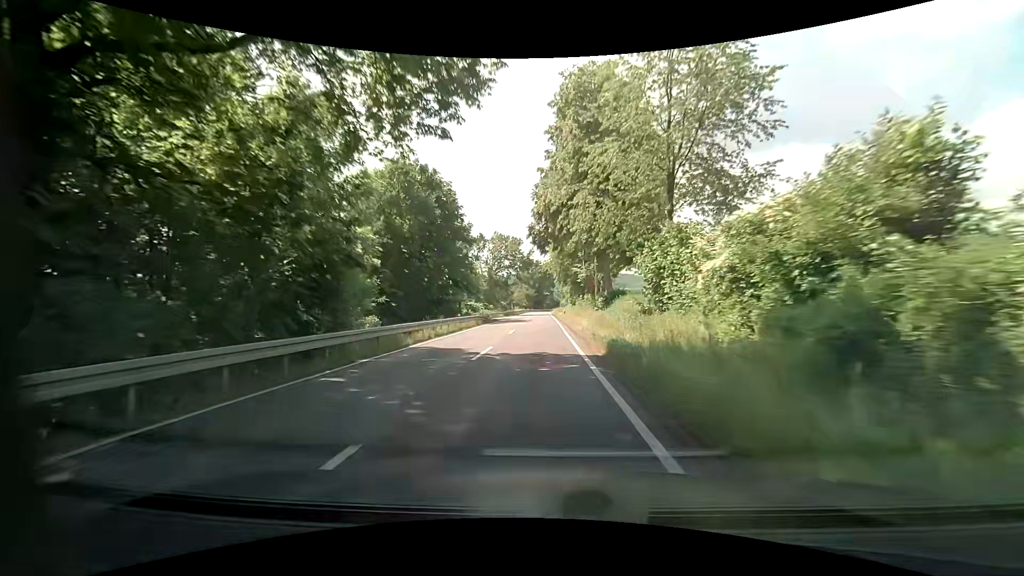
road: secondary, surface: asphalt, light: Day
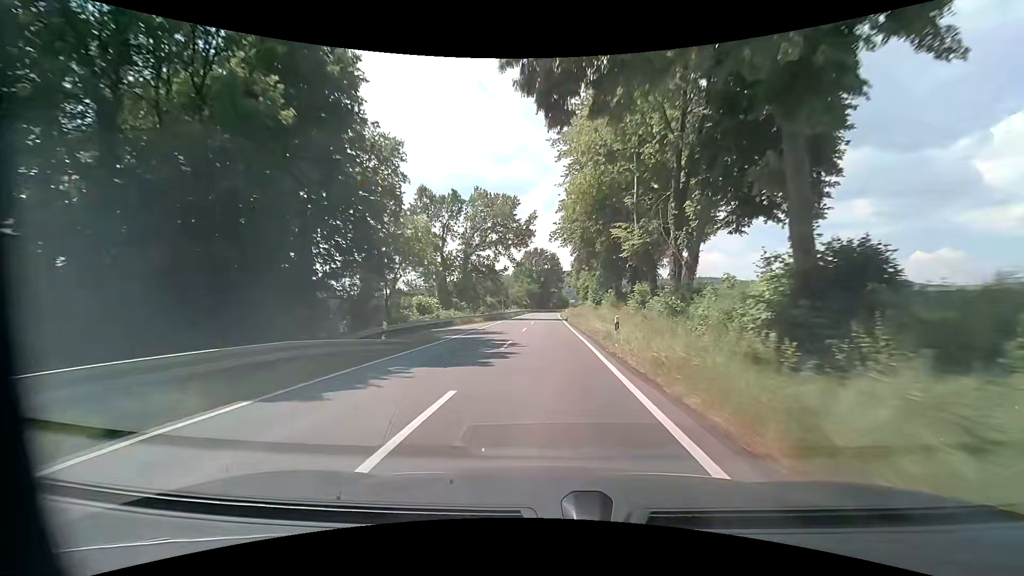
(-0.2, +32.9) m; -1°
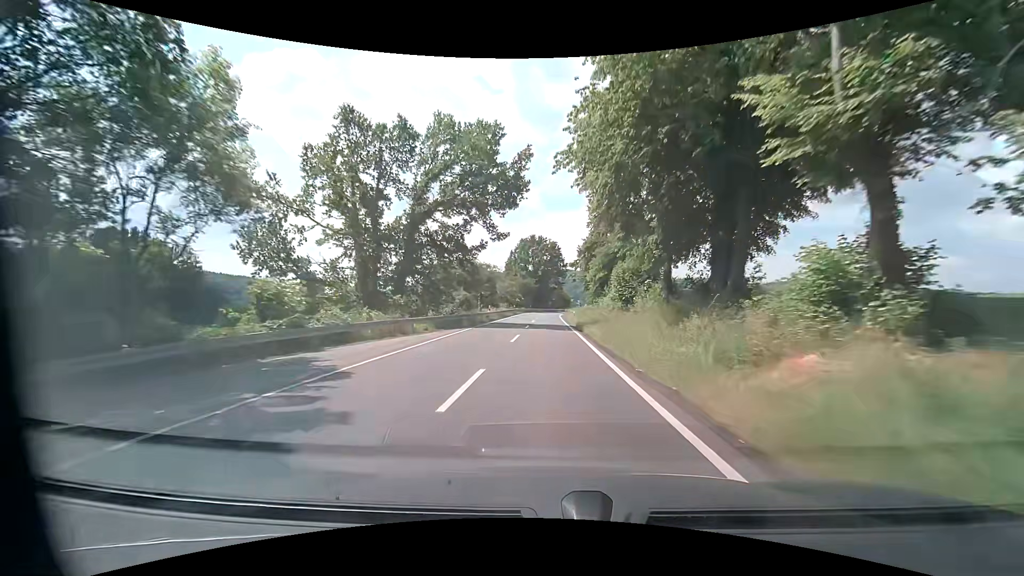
(0.0, +21.4) m; 0°
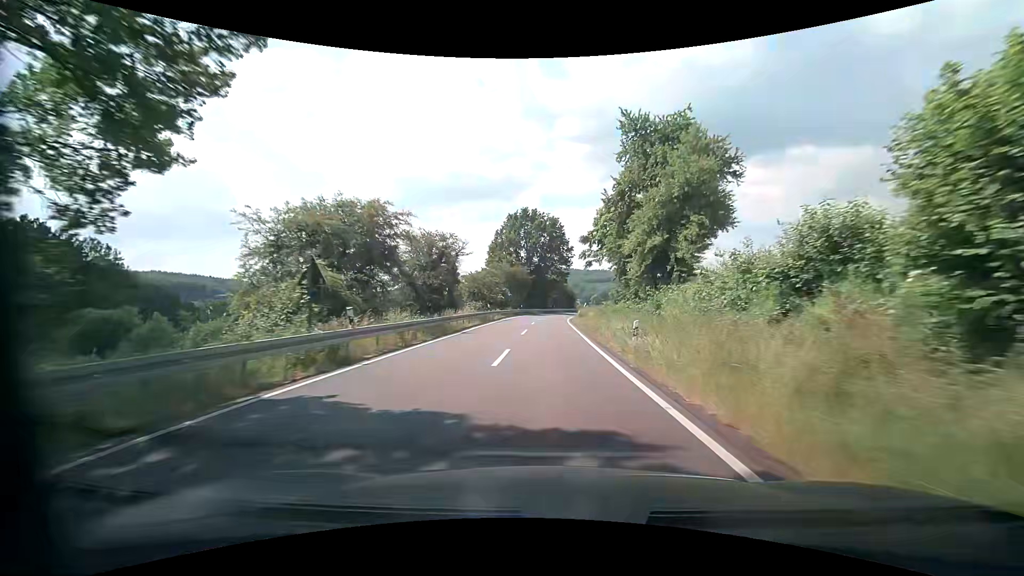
(+0.2, +30.9) m; +1°
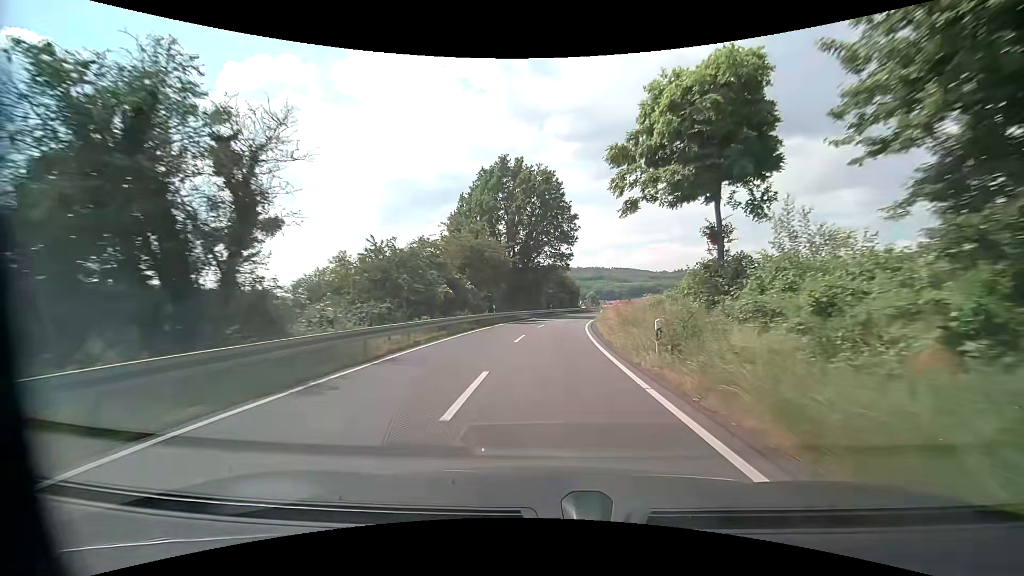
(+0.1, +29.1) m; 0°
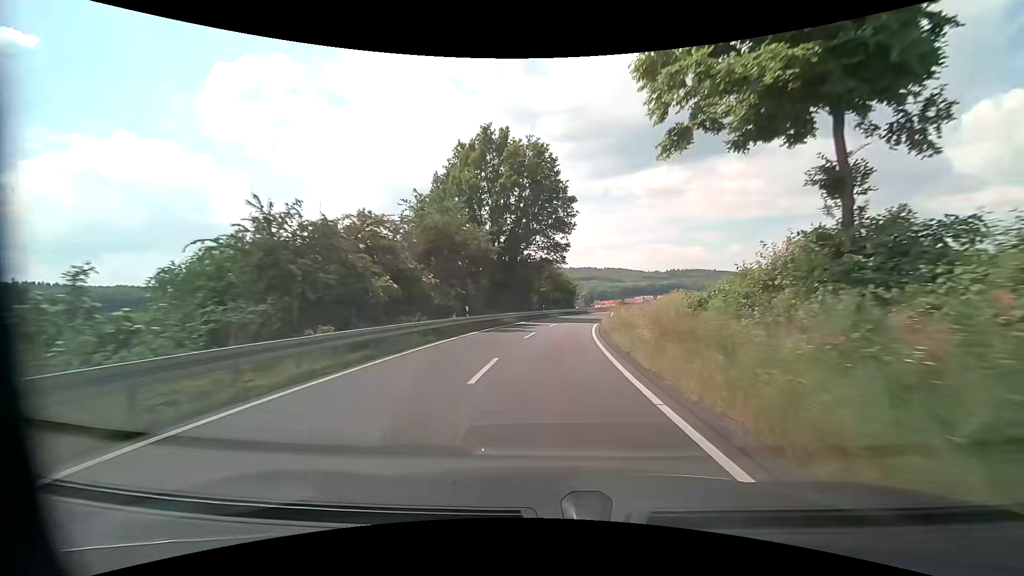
(0.0, +9.3) m; +1°
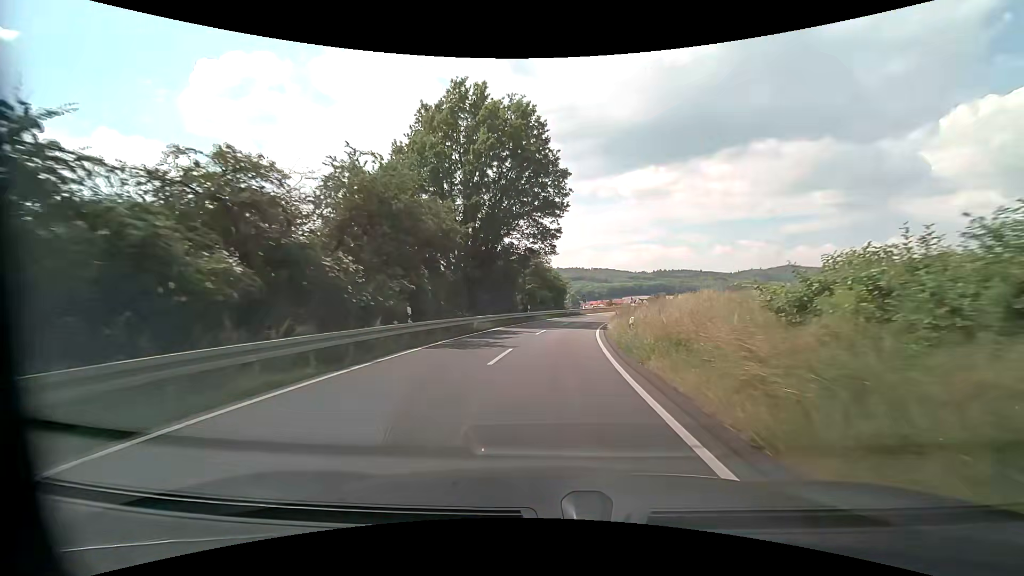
(0.0, +9.1) m; +1°
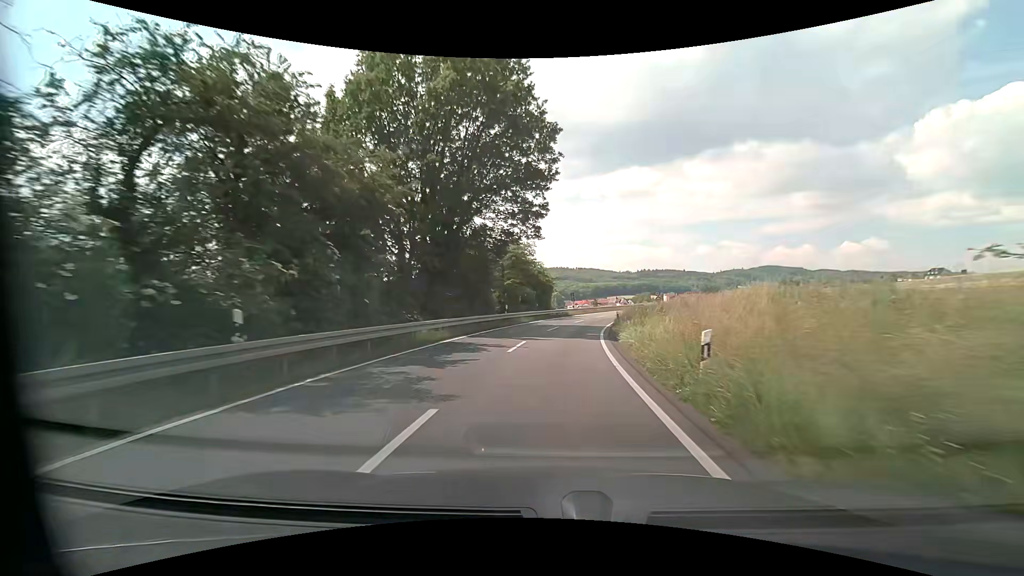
(+0.1, +8.9) m; +1°
(0, +10) (+1, +20) (+2, +30) (+4, +40) (+6, +49) (+9, +59) (+12, +69) (+15, +78) (+19, +88) (+22, +97) m
